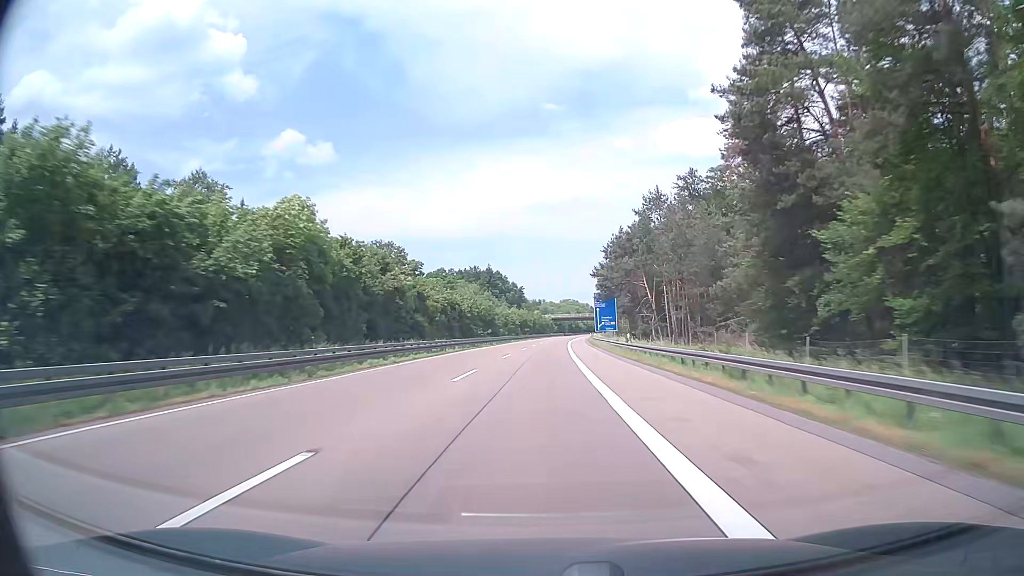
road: motorway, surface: asphalt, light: Day
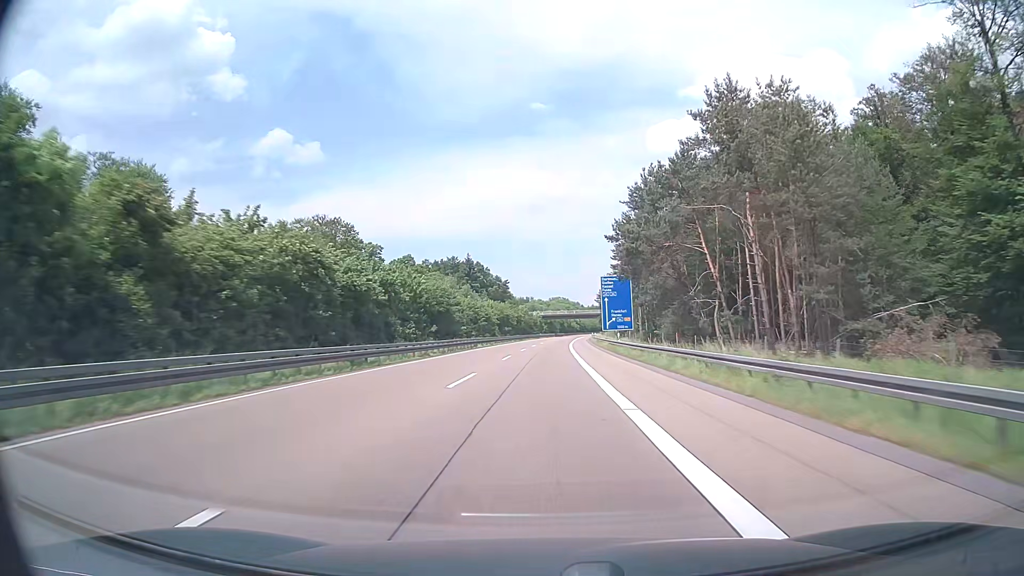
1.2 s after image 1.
(+0.3, +38.0) m; +1°
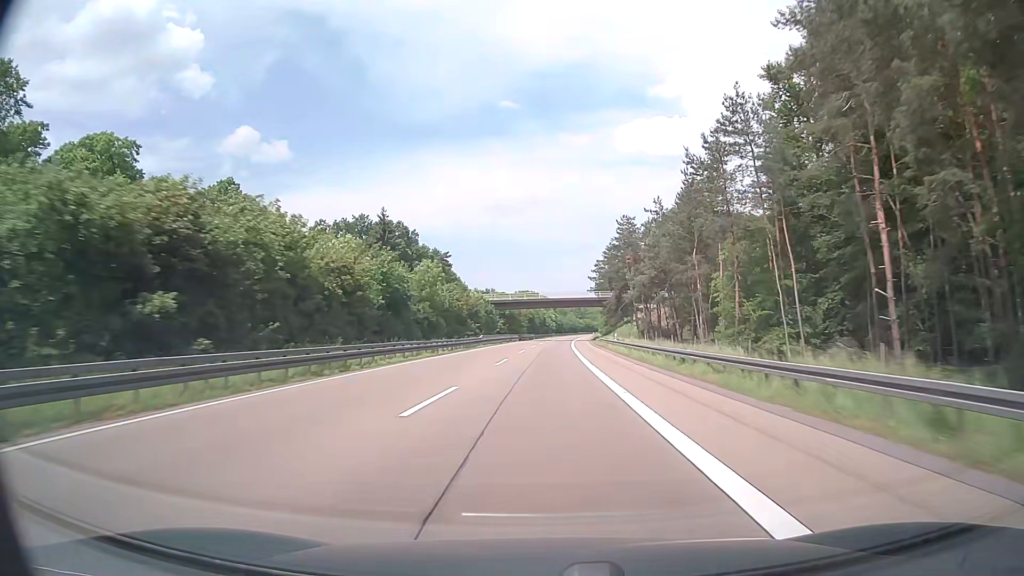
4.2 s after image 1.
(+2.6, +95.0) m; +3°
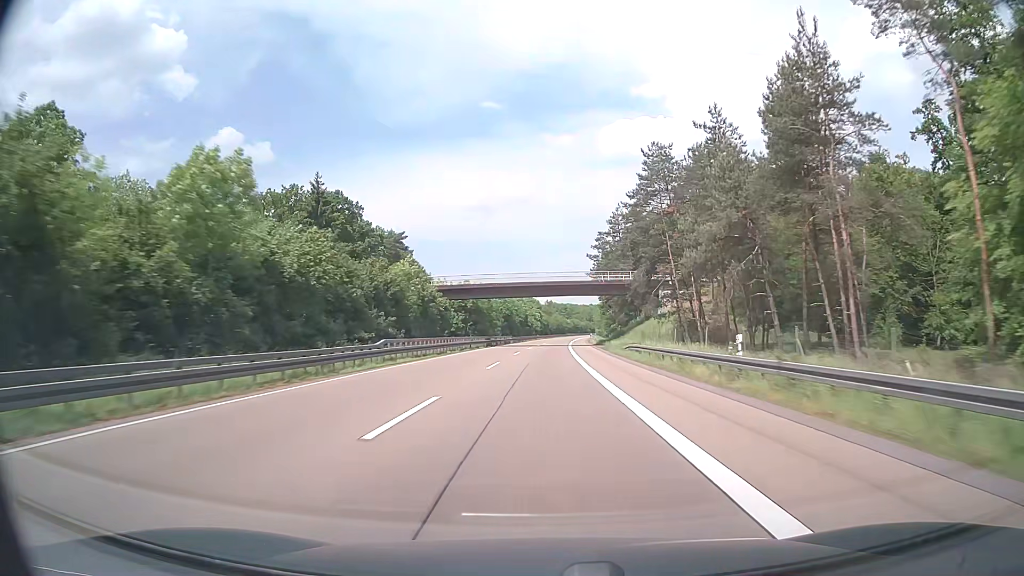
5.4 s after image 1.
(+0.4, +38.1) m; +1°
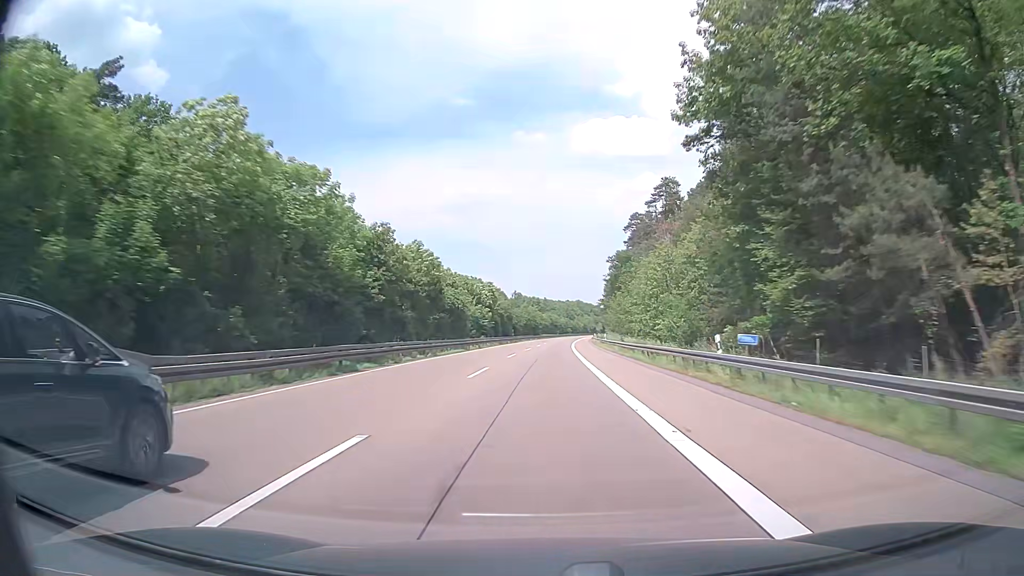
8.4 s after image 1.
(+2.1, +95.1) m; +2°
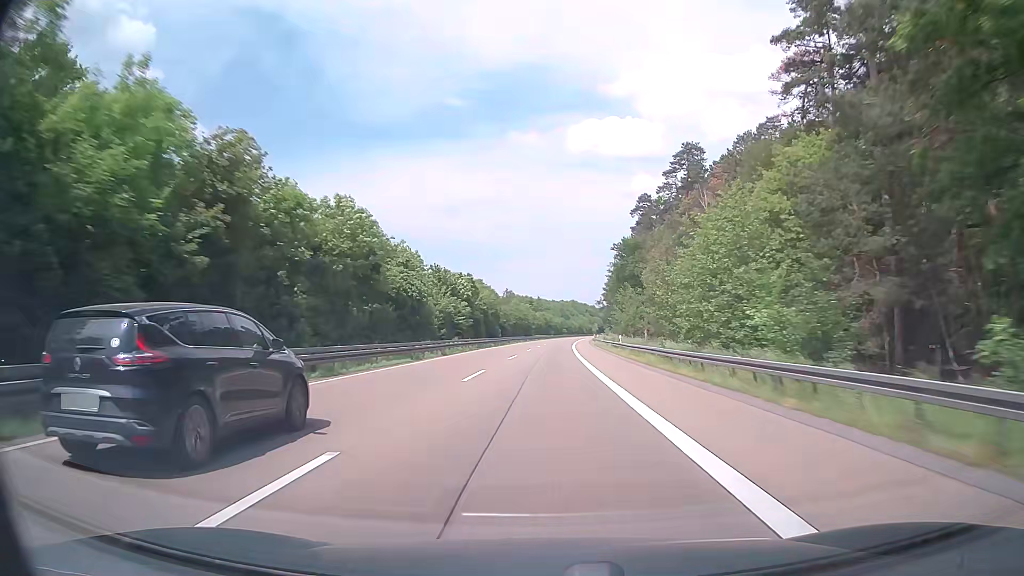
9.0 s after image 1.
(+0.2, +19.0) m; +1°
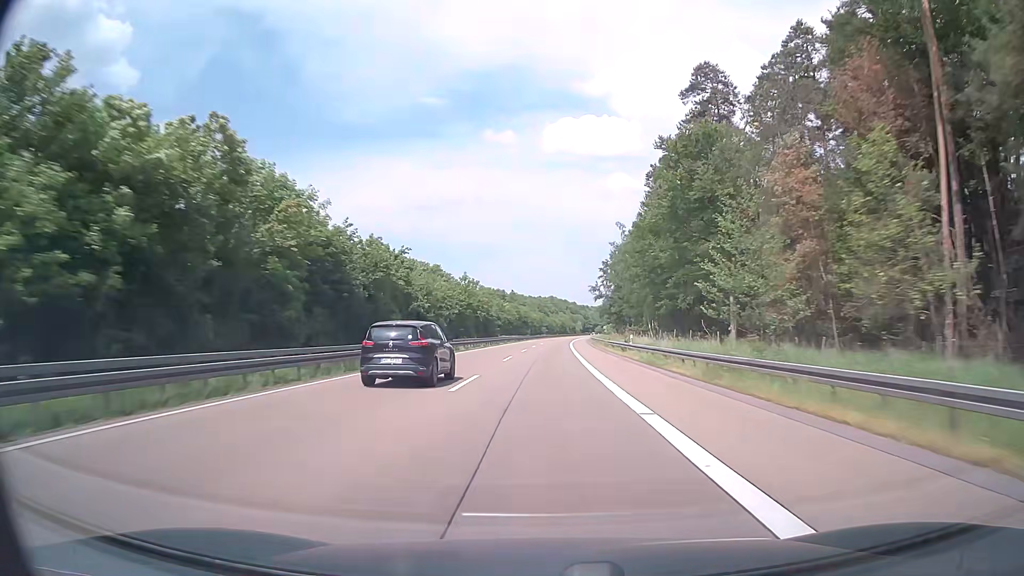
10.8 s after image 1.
(+1.1, +57.0) m; +2°
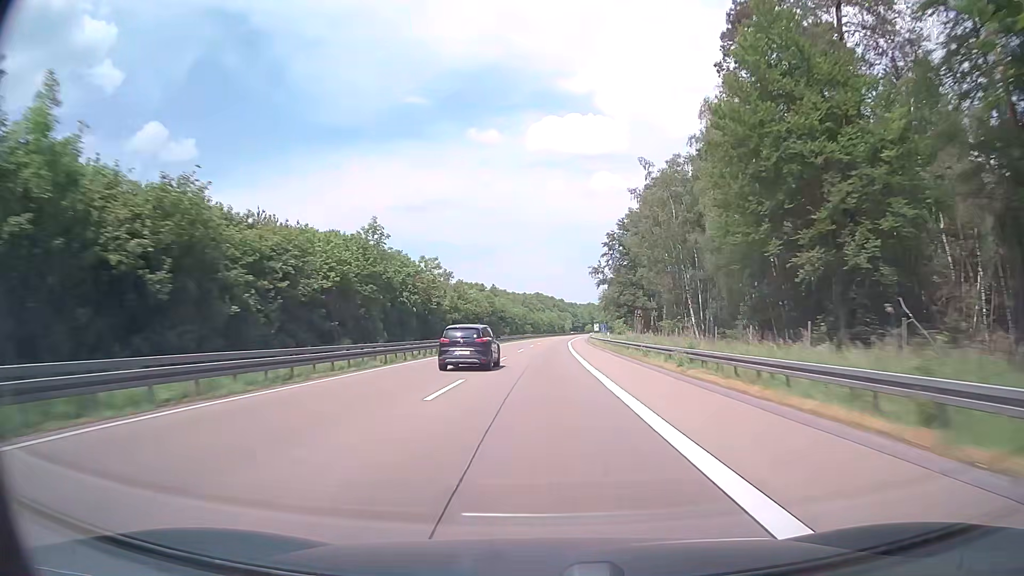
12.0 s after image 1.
(+0.4, +38.0) m; +1°
(0, +10) (0, +20) (0, +30) (0, +40) (+1, +50) (+1, +60) (+1, +70) (+1, +80) (+2, +90) (+2, +100) m
